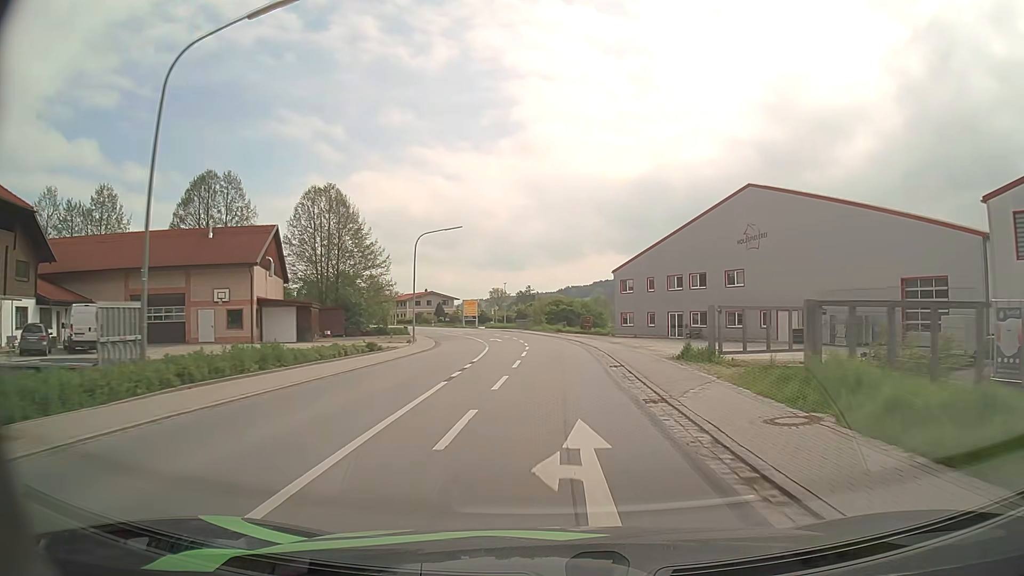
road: secondary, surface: asphalt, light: Day
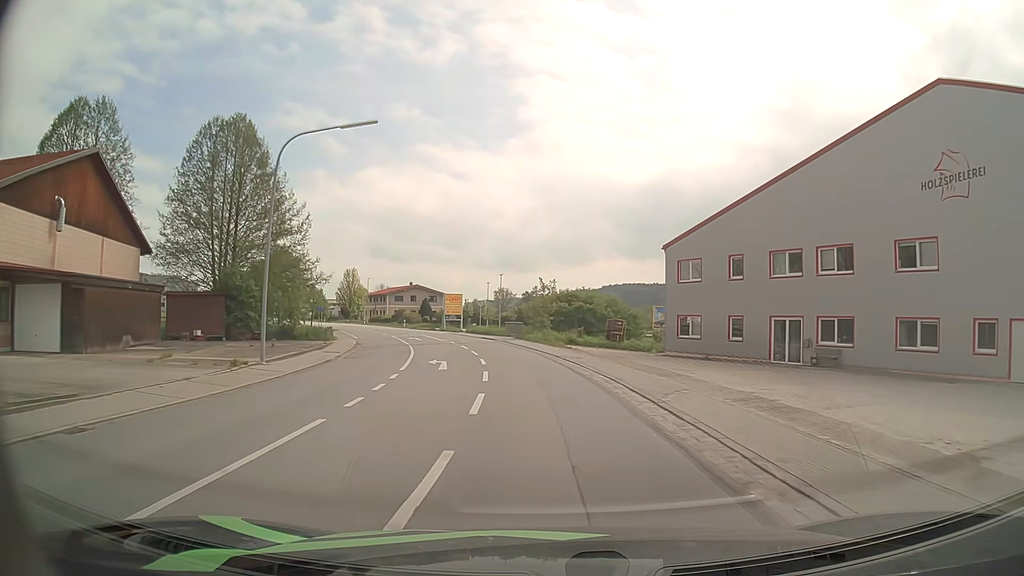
(0.0, +26.9) m; -1°
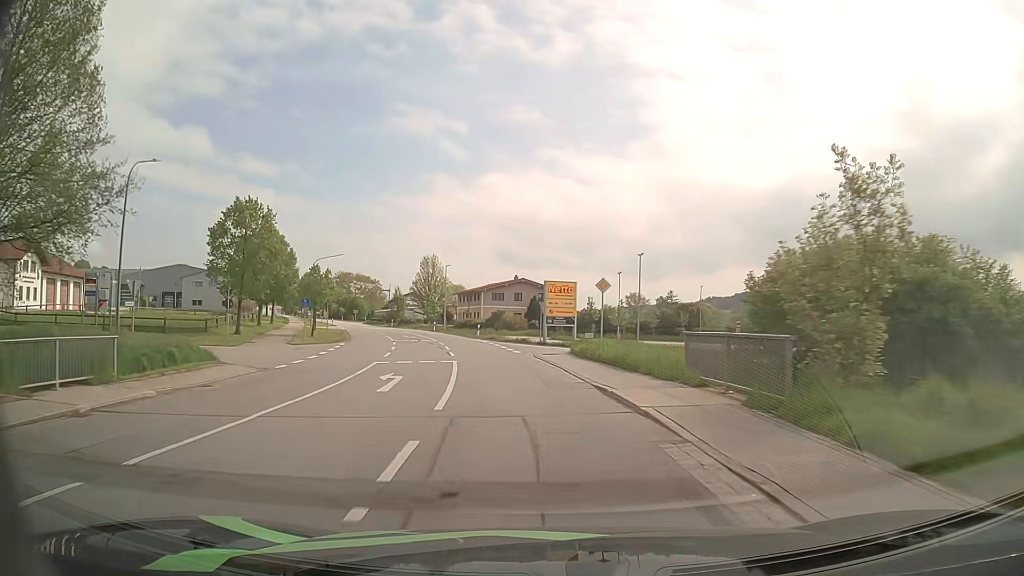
(-2.8, +35.5) m; -11°
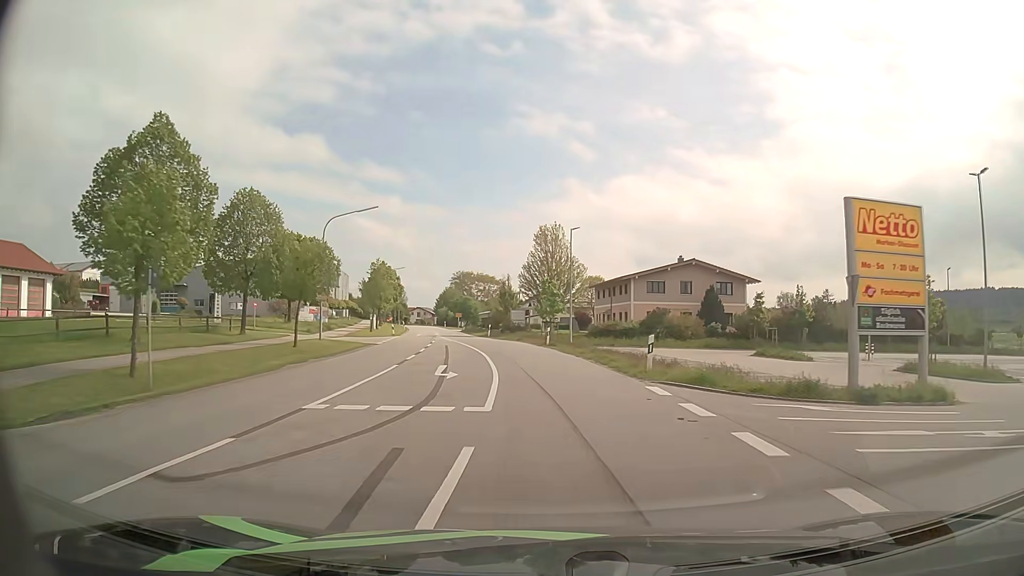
(-4.0, +34.7) m; -12°
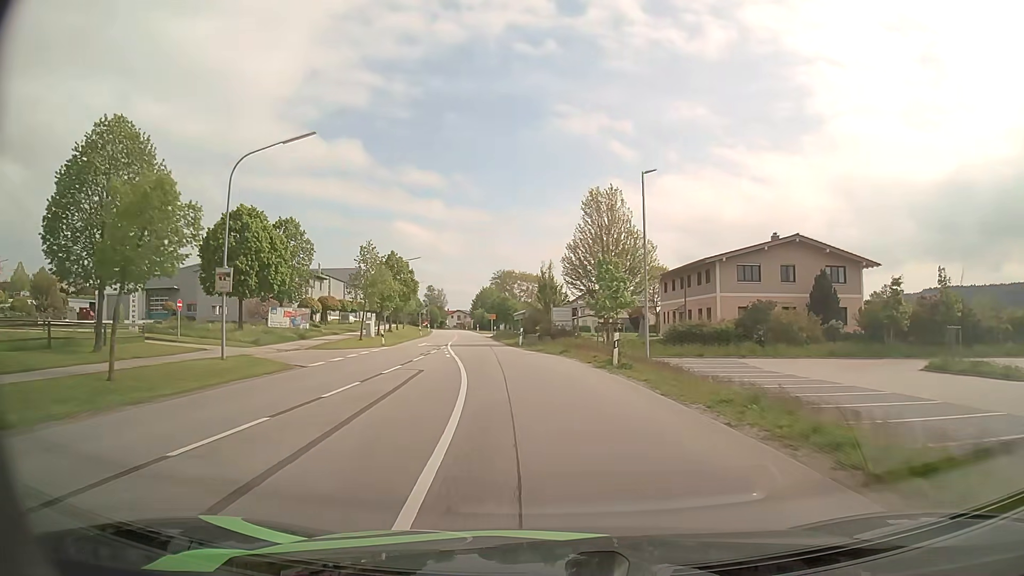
(-0.5, +18.0) m; -4°
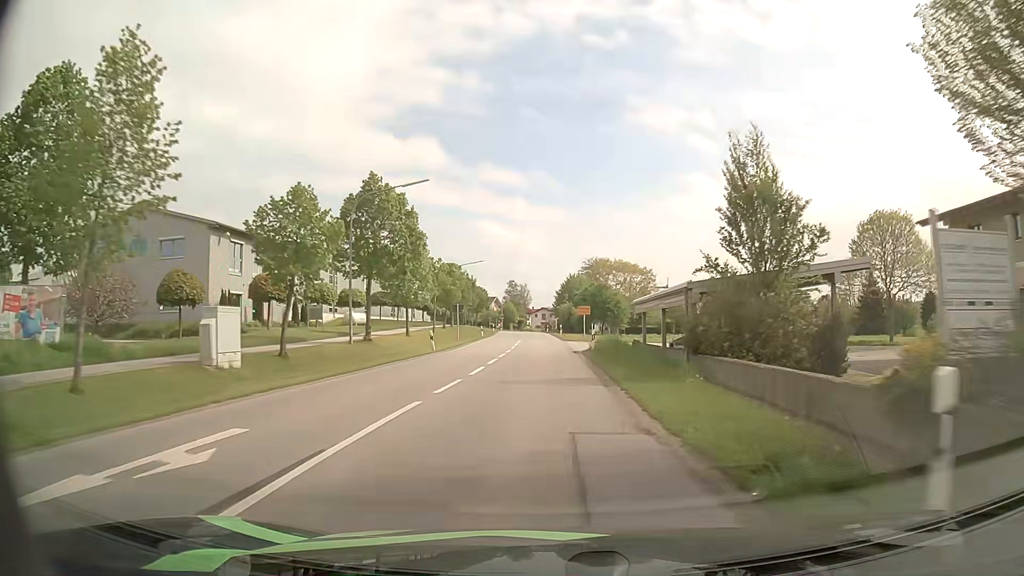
(-3.2, +37.5) m; -8°
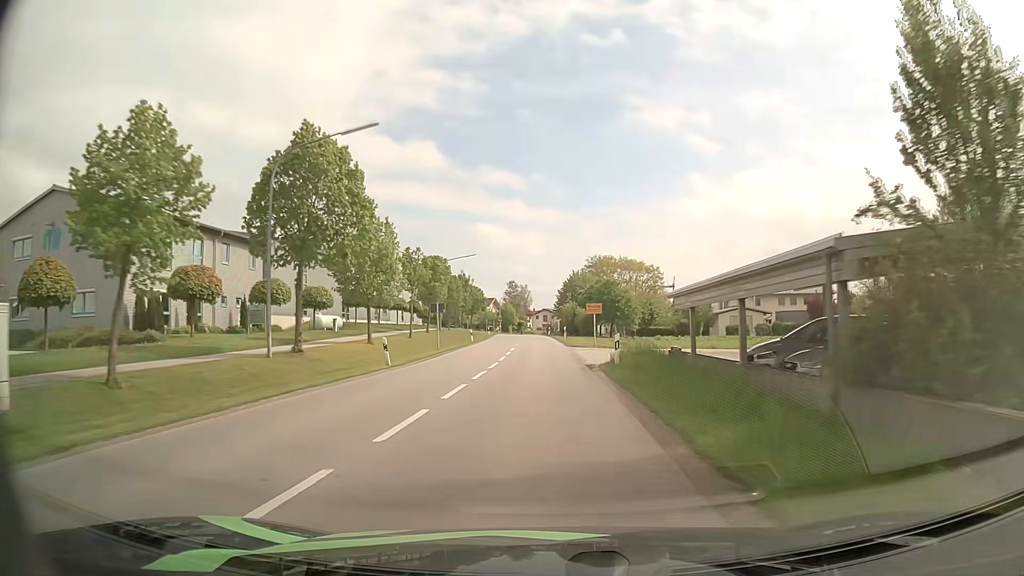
(0.0, +9.7) m; 0°
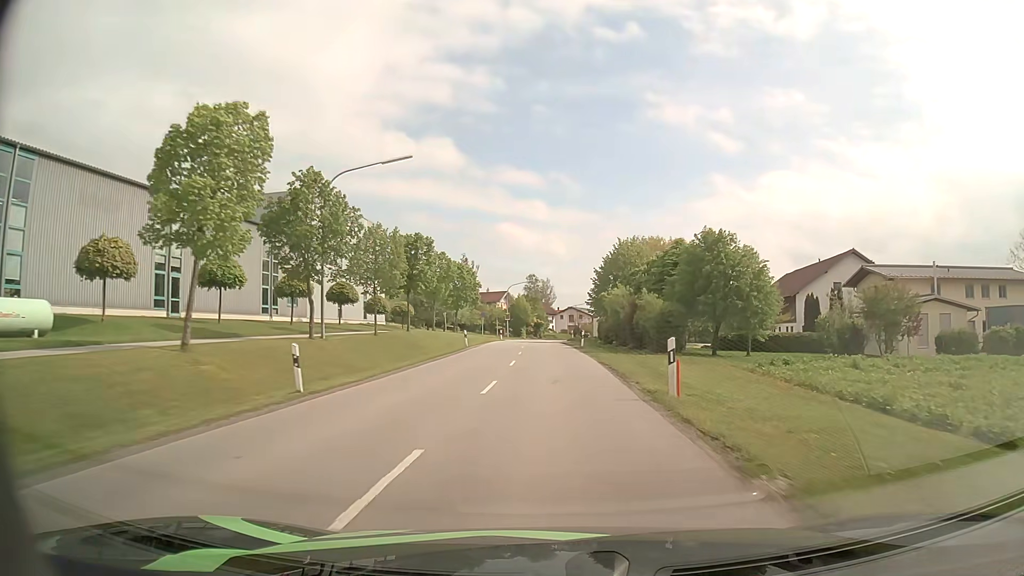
(-0.4, +40.0) m; -2°
(0, +10) (0, +20) (0, +30) (0, +40) (0, +50) (0, +60) (+1, +70) (+1, +80) (+2, +90) (+3, +100) m
